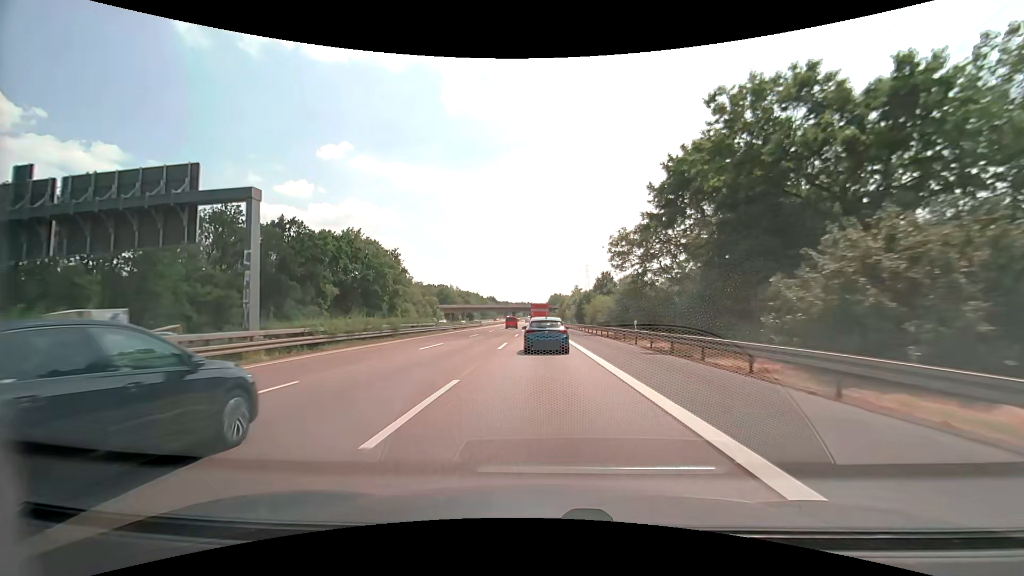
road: motorway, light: Day
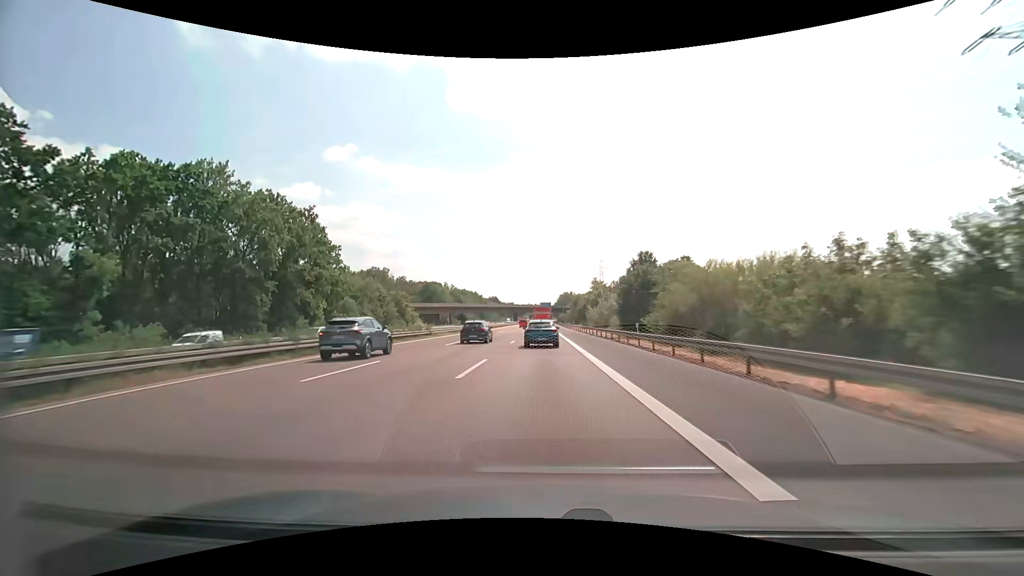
(-0.3, +48.0) m; -1°
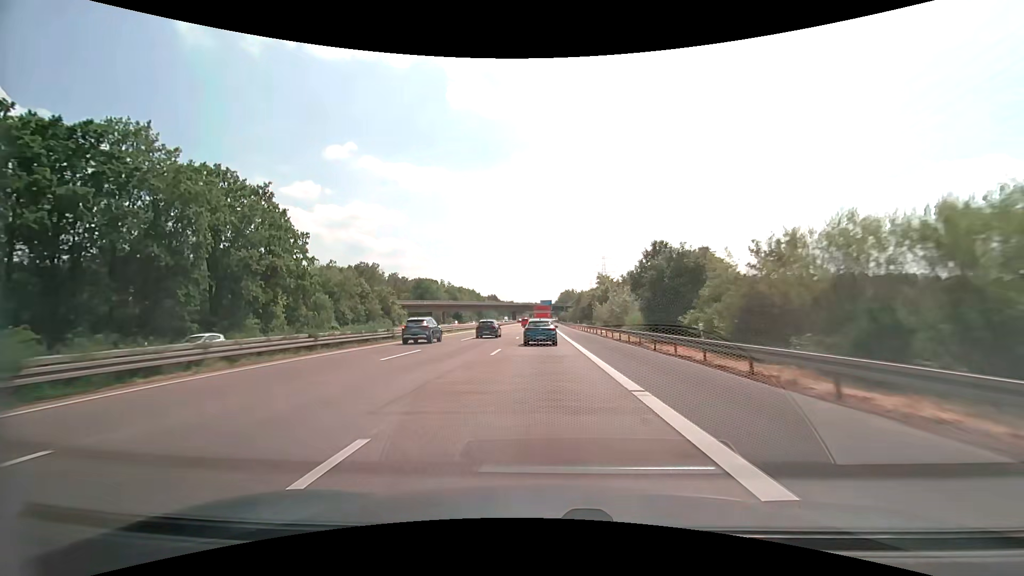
(0.0, +12.2) m; 0°
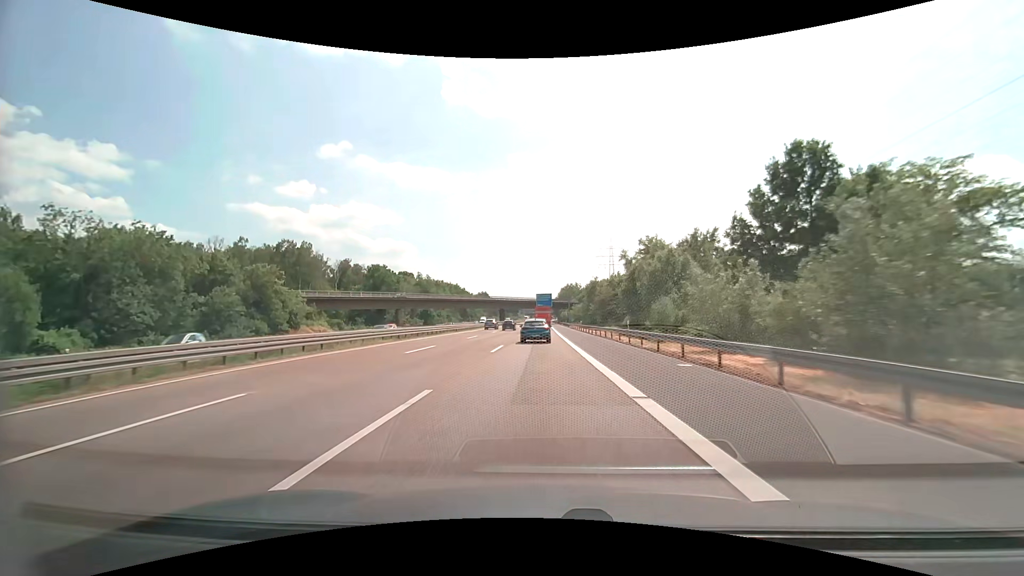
(+0.1, +50.2) m; 0°
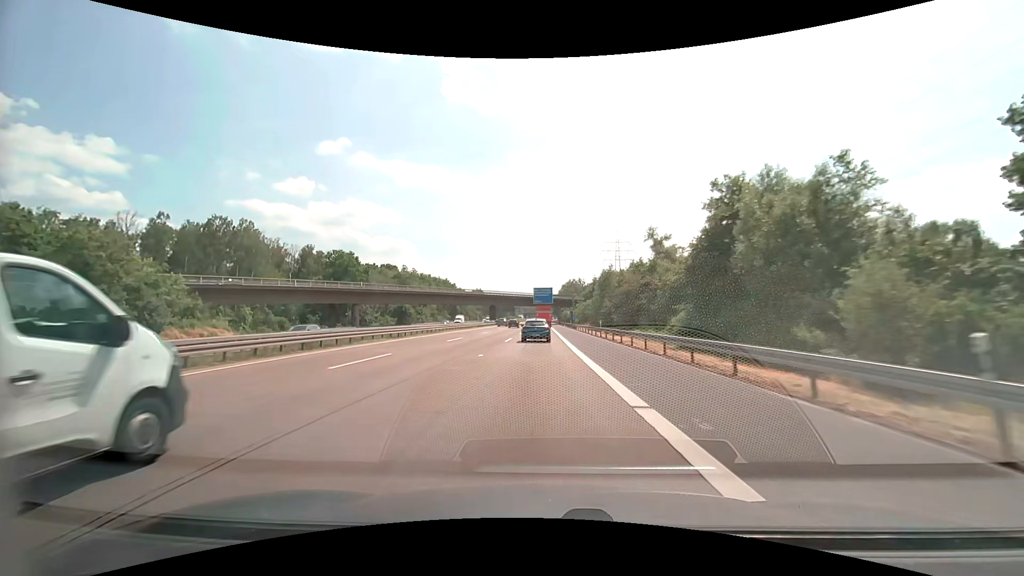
(0.0, +25.9) m; 0°
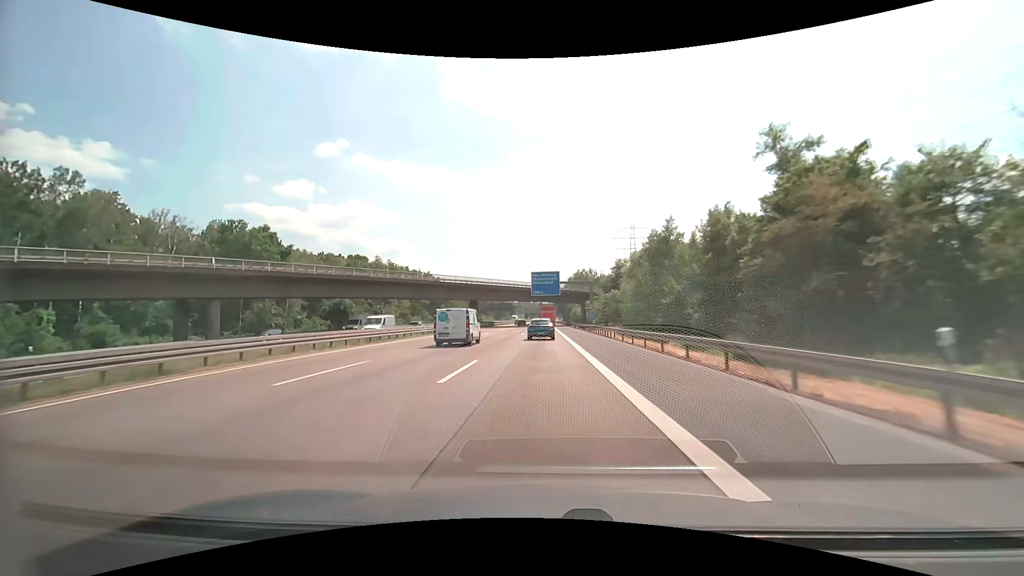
(0.0, +39.4) m; 0°
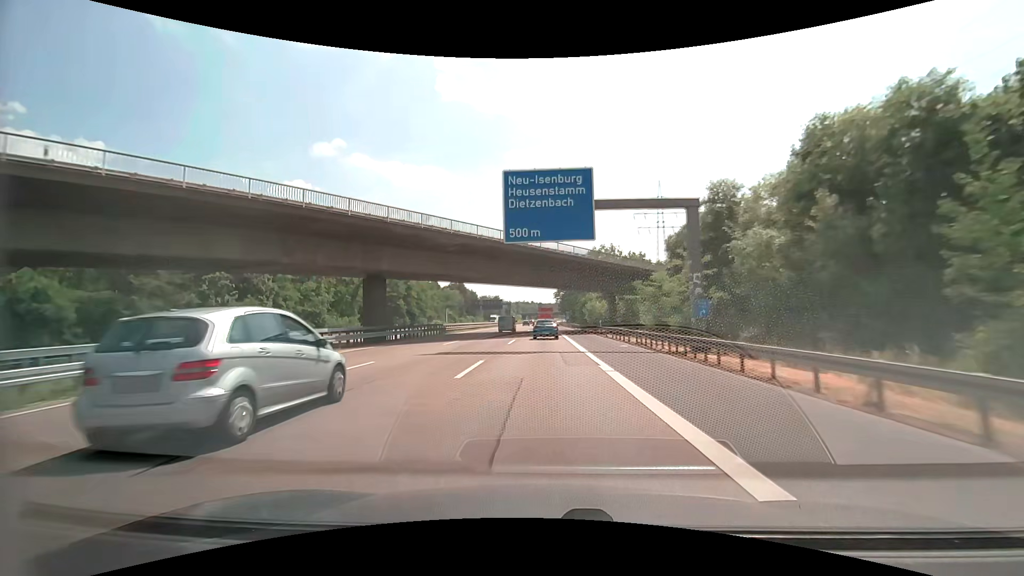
(0.0, +53.4) m; 0°
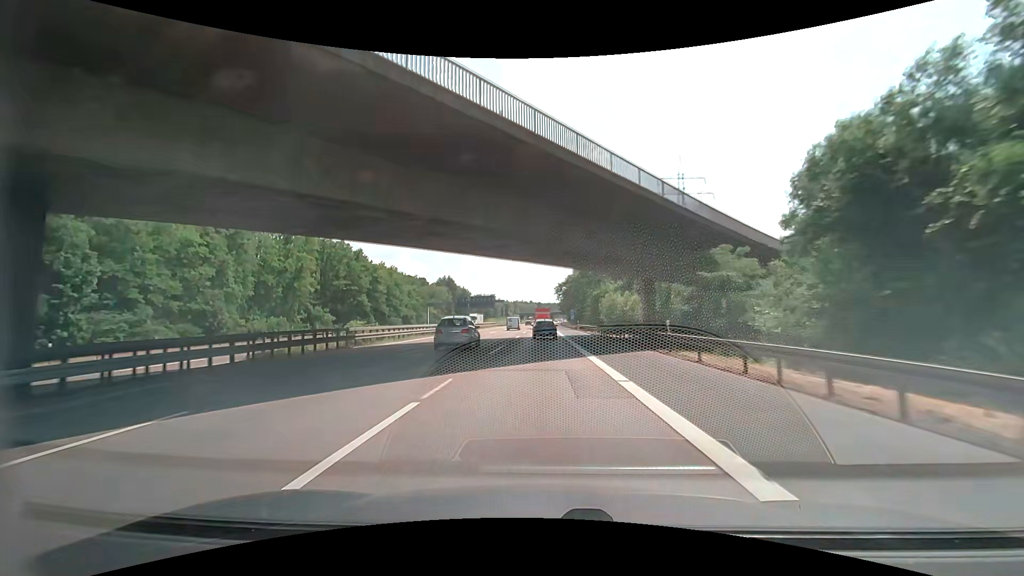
(0.0, +27.0) m; 0°
(0, +10) (0, +20) (0, +30) (0, +40) (0, +50) (0, +60) (0, +70) (0, +80) (0, +90) (0, +100) m
